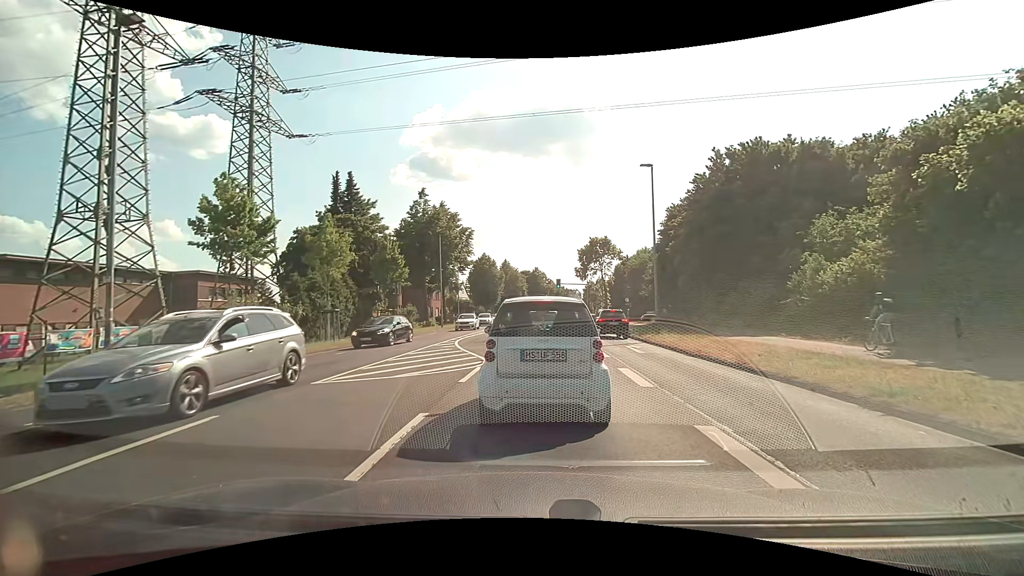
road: secondary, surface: asphalt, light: Day
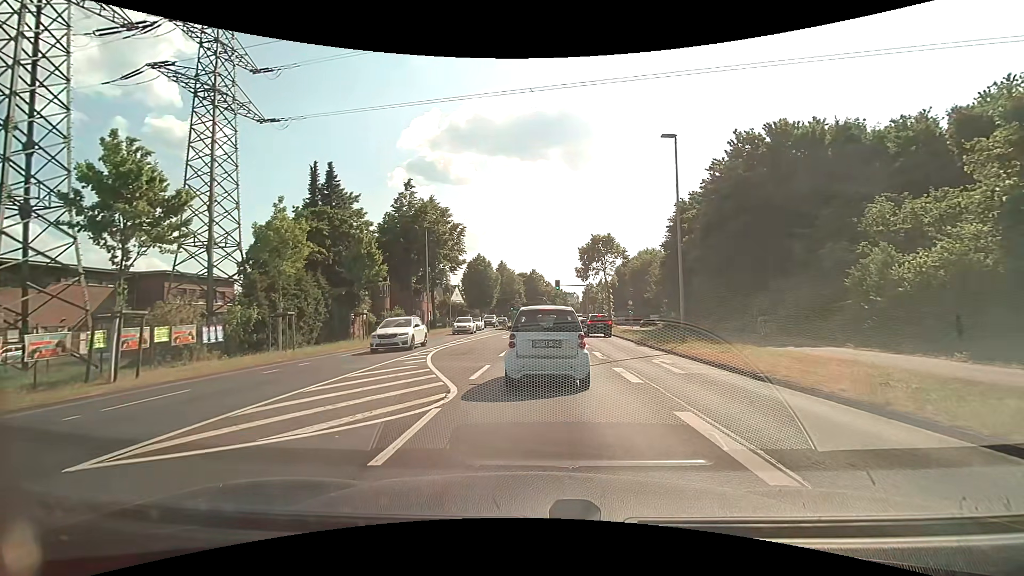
(+0.1, +5.3) m; +1°
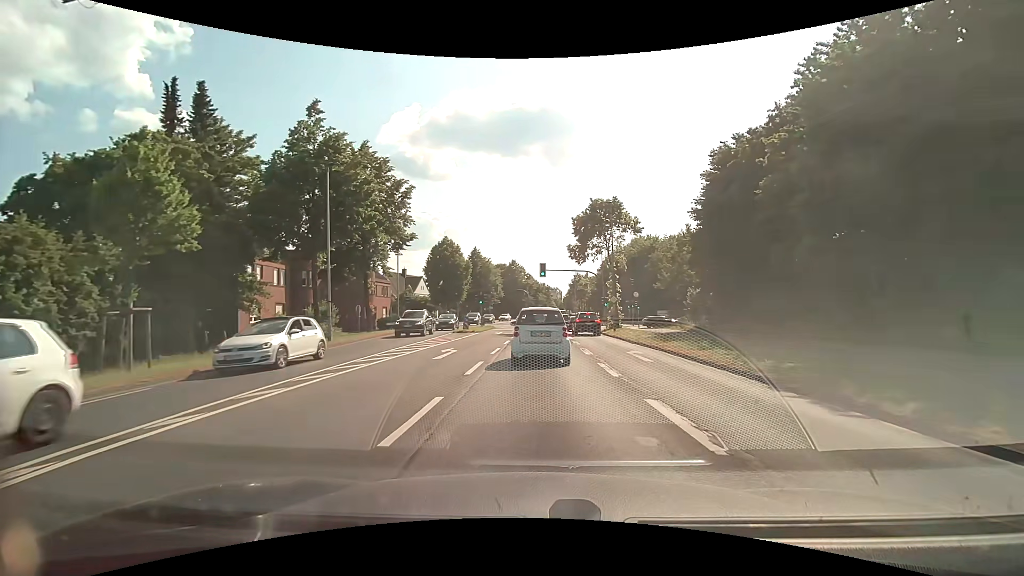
(+0.3, +18.0) m; +2°
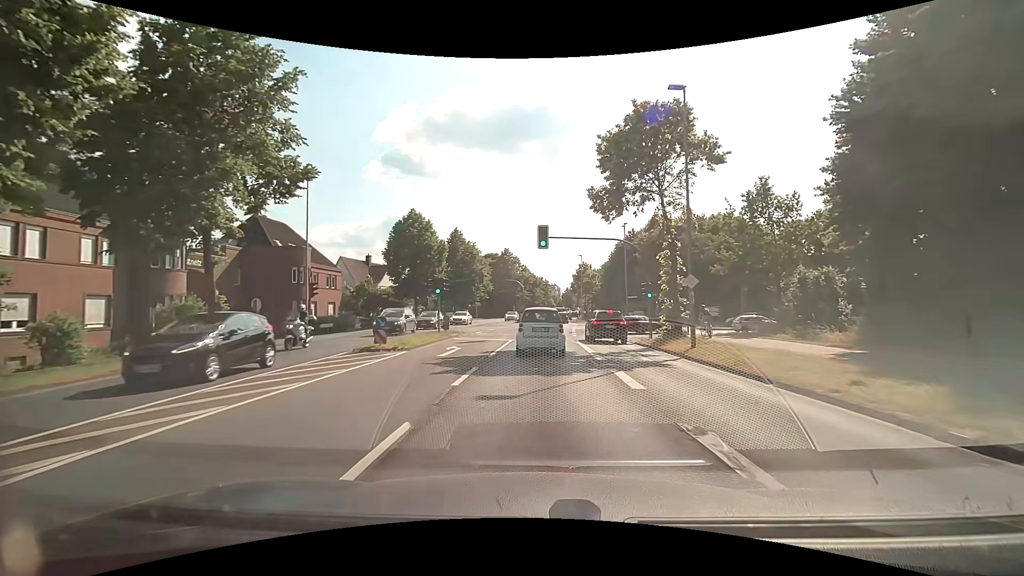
(+0.2, +20.1) m; +1°
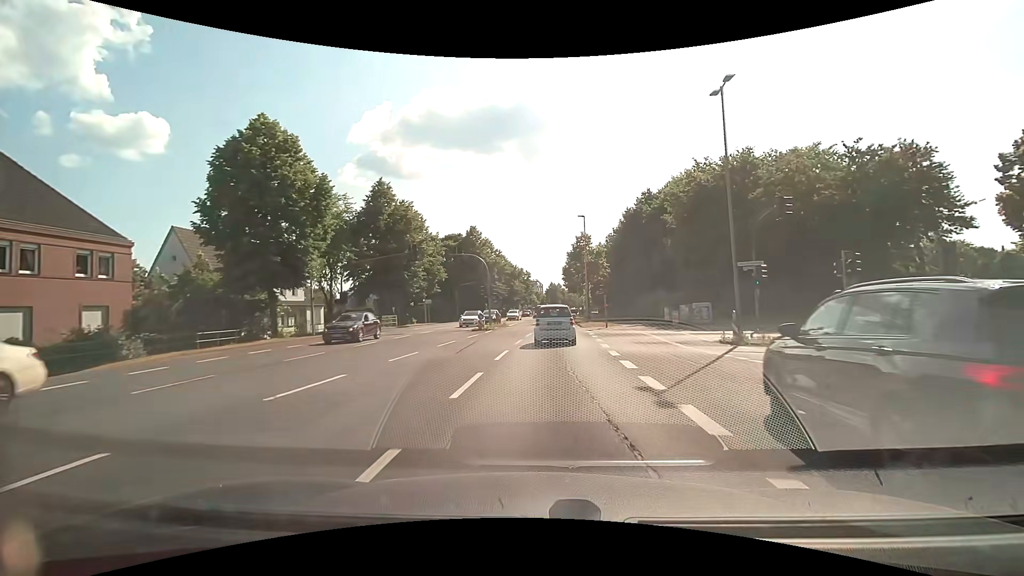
(+0.5, +30.5) m; +2°
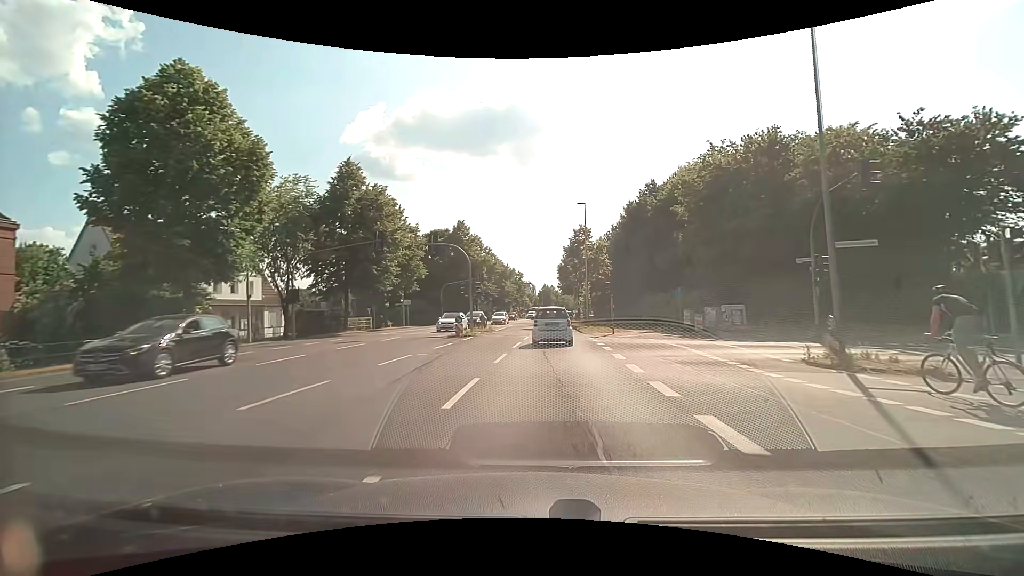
(0.0, +6.9) m; +1°
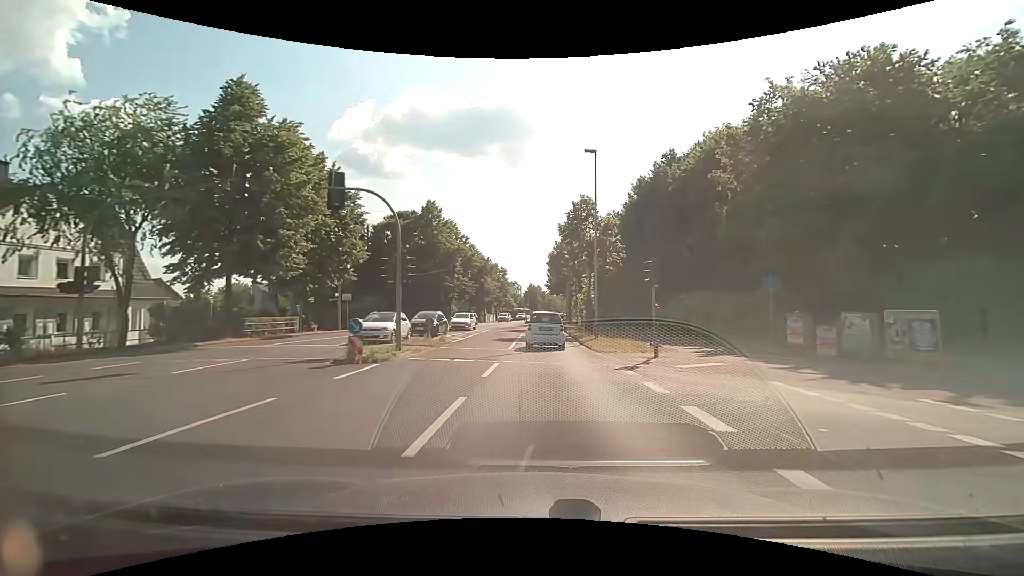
(+0.2, +14.3) m; +1°
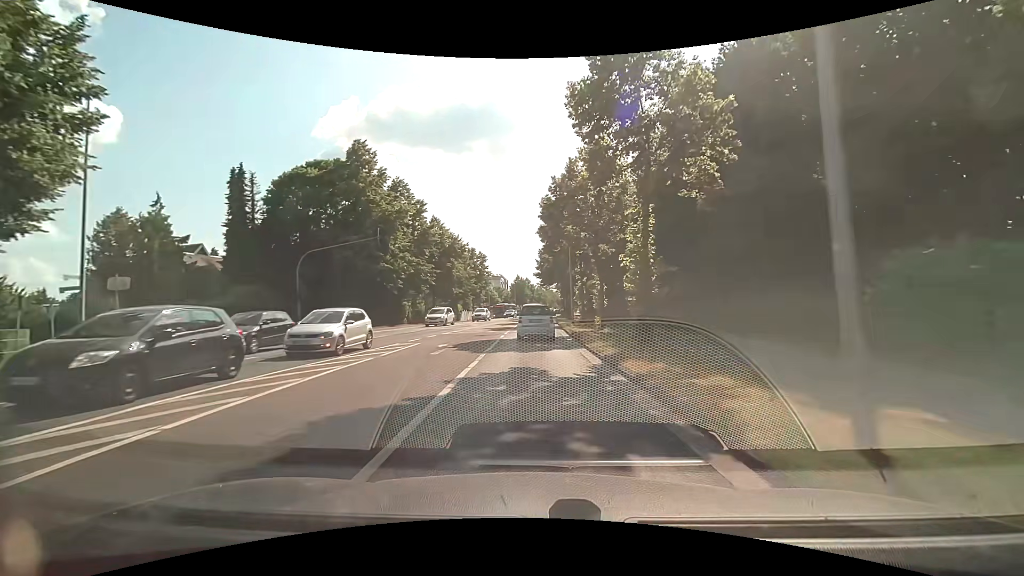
(+0.6, +22.1) m; +2°
(0, +10) (0, +20) (0, +30) (0, +40) (0, +50) (0, +60) (+1, +70) (+1, +80) (+2, +90) (+3, +100) m
